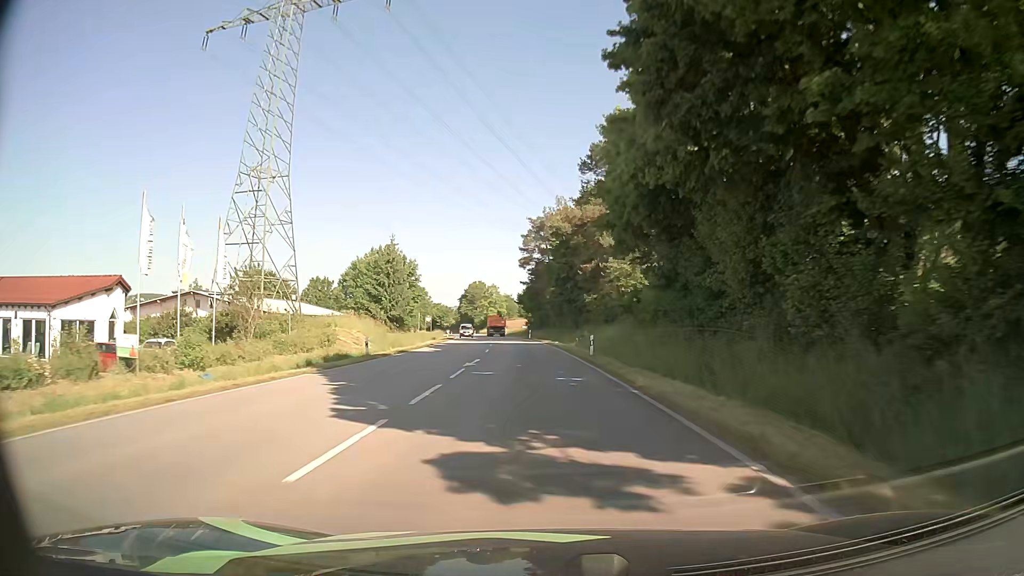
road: primary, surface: asphalt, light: Day
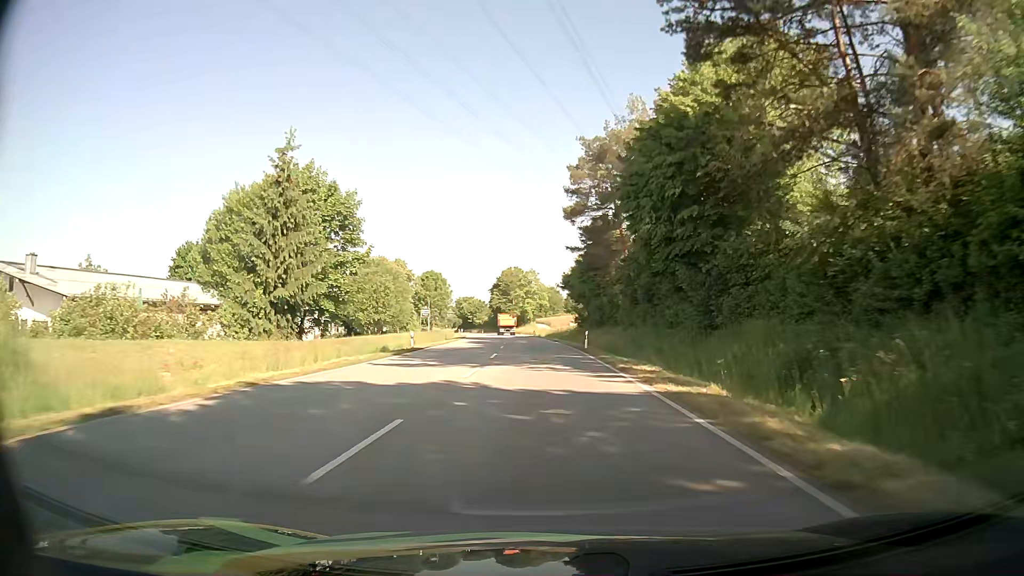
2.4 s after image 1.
(-1.6, +43.0) m; -4°
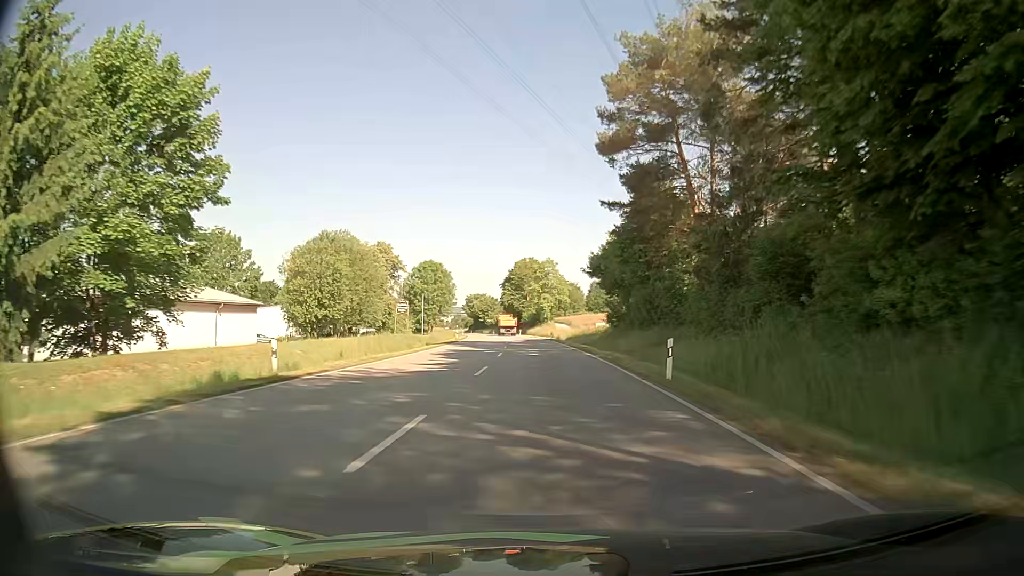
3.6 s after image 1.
(-0.3, +22.0) m; -1°
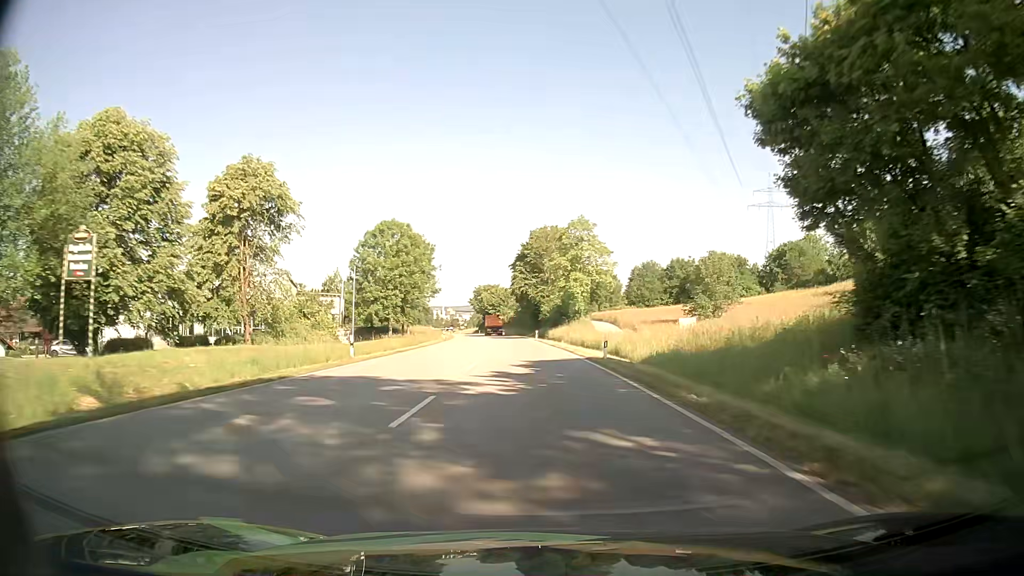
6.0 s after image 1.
(-1.0, +45.1) m; -2°
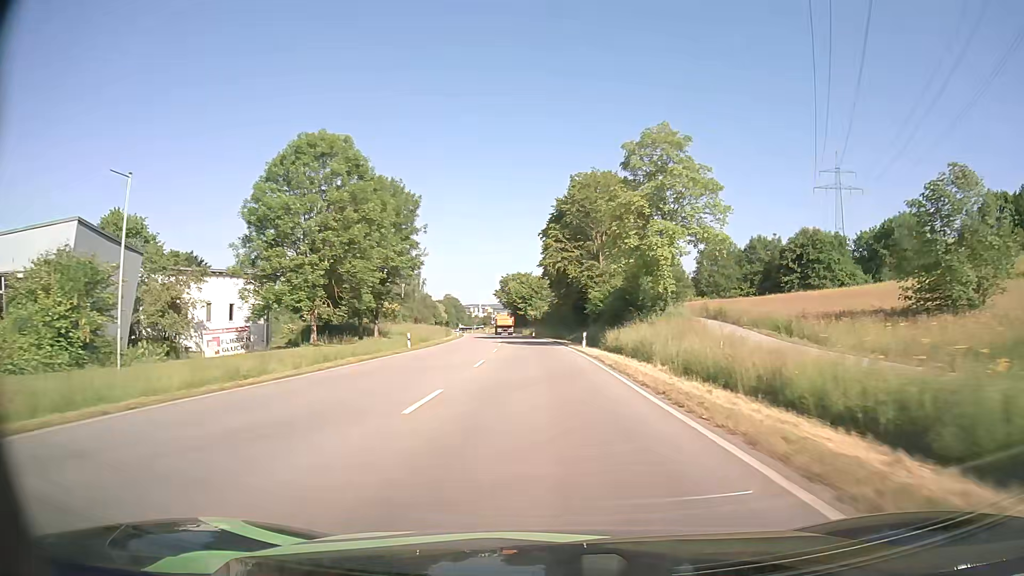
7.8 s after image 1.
(-0.9, +34.8) m; -3°
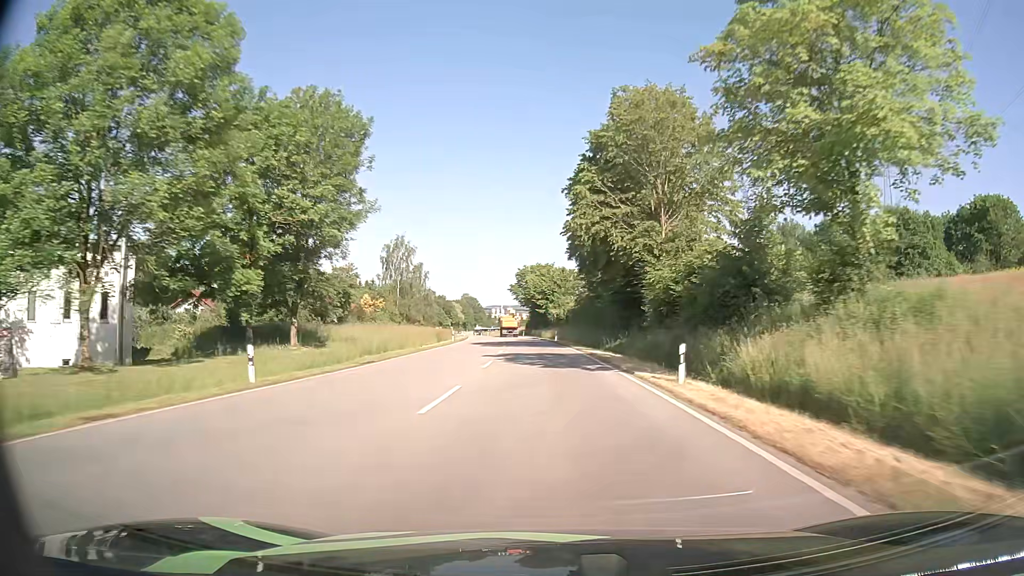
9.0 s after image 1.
(-0.4, +23.7) m; -2°
